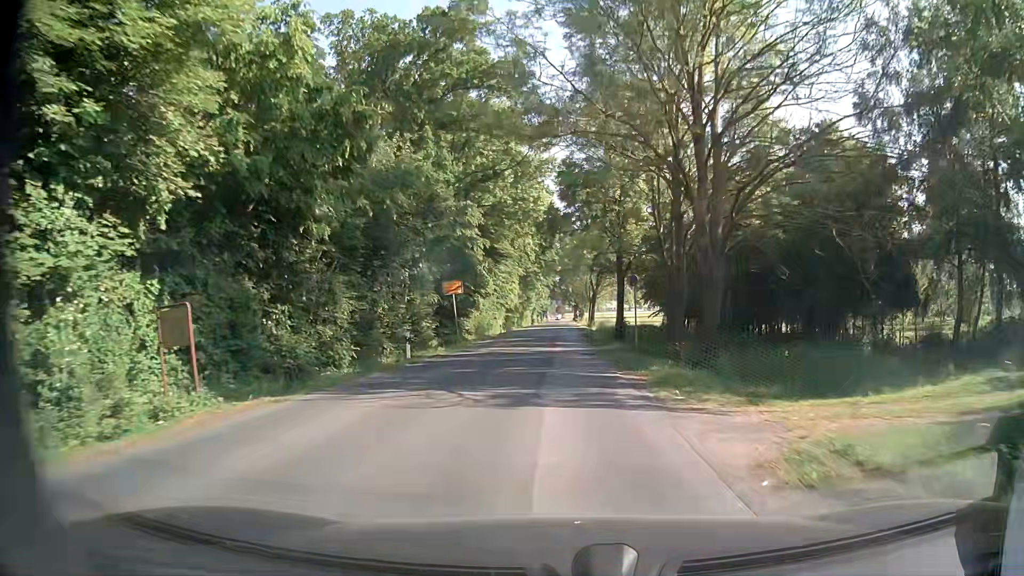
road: secondary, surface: paved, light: Day
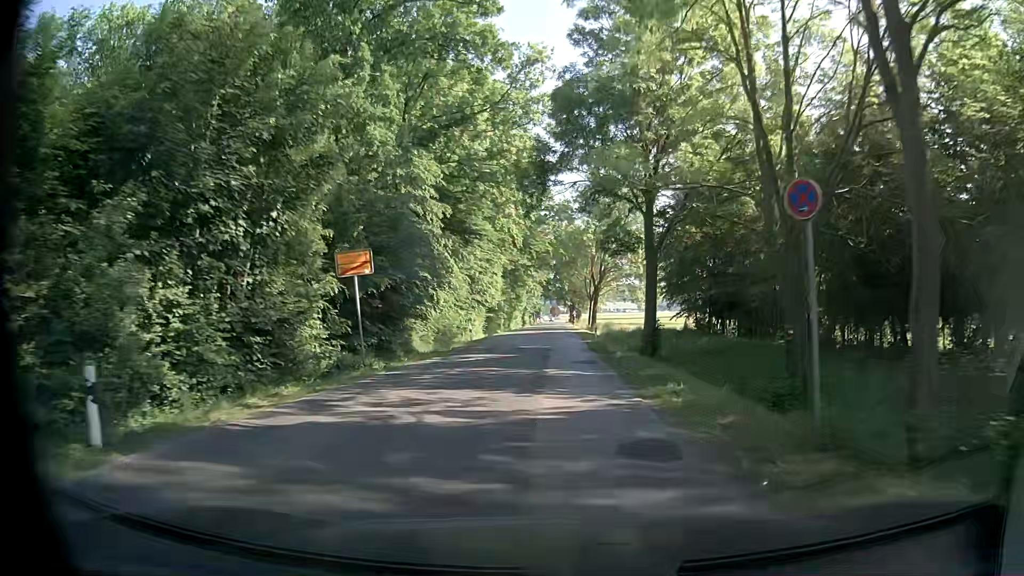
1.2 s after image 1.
(-0.3, +17.0) m; -1°
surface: asphalt
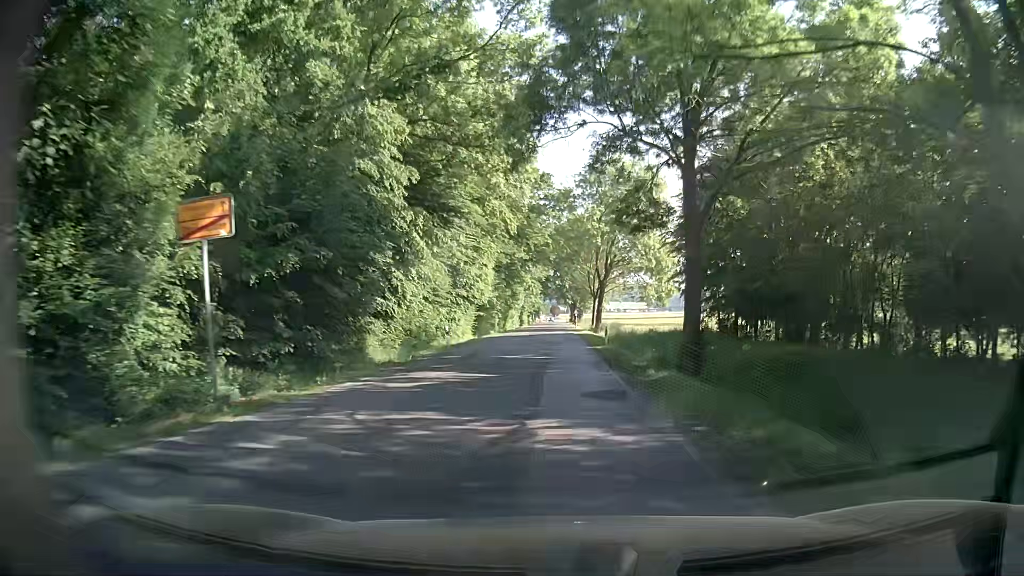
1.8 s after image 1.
(+0.1, +8.9) m; +1°
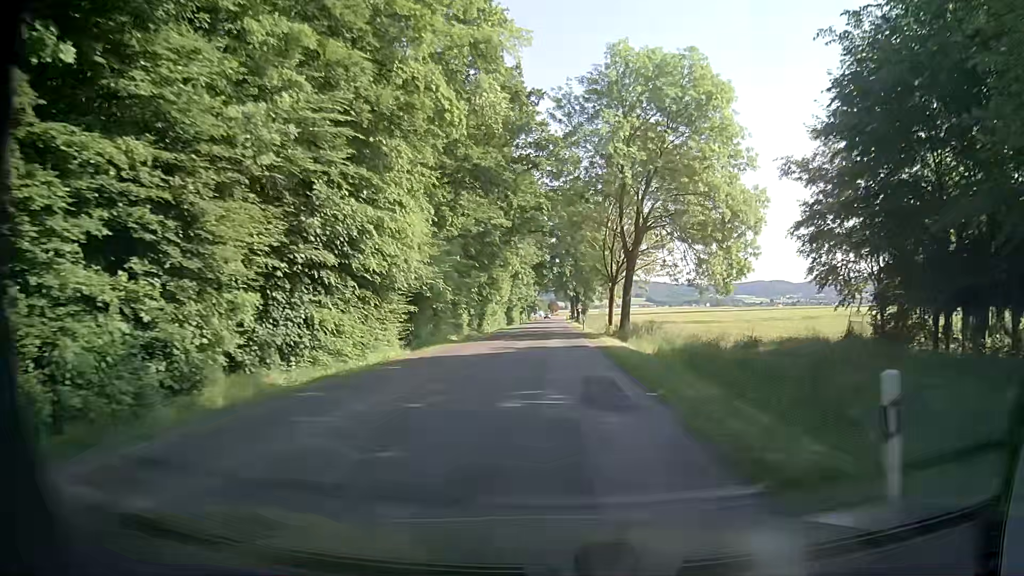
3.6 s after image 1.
(+0.2, +28.1) m; +1°
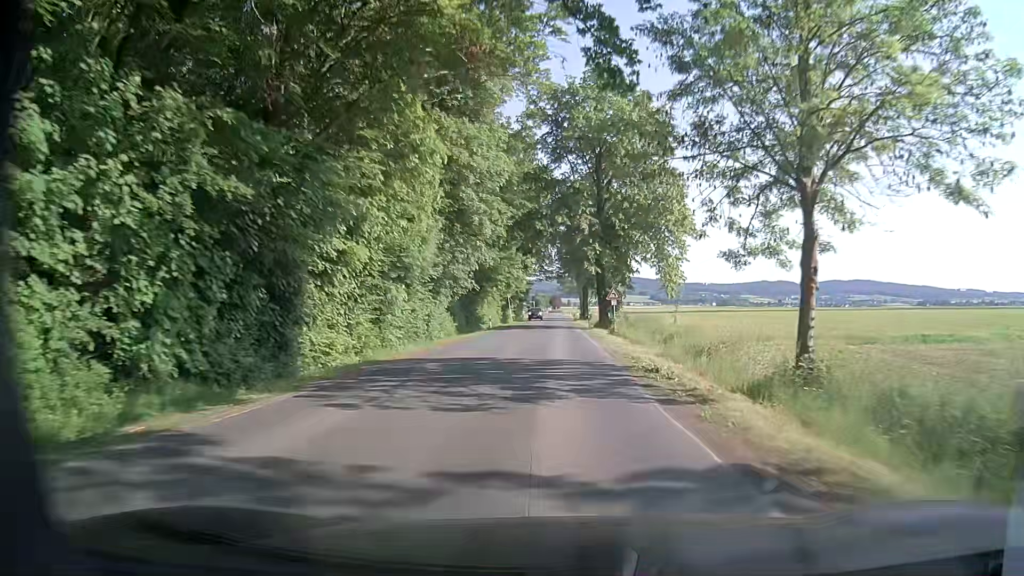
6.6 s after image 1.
(-1.1, +51.1) m; -2°
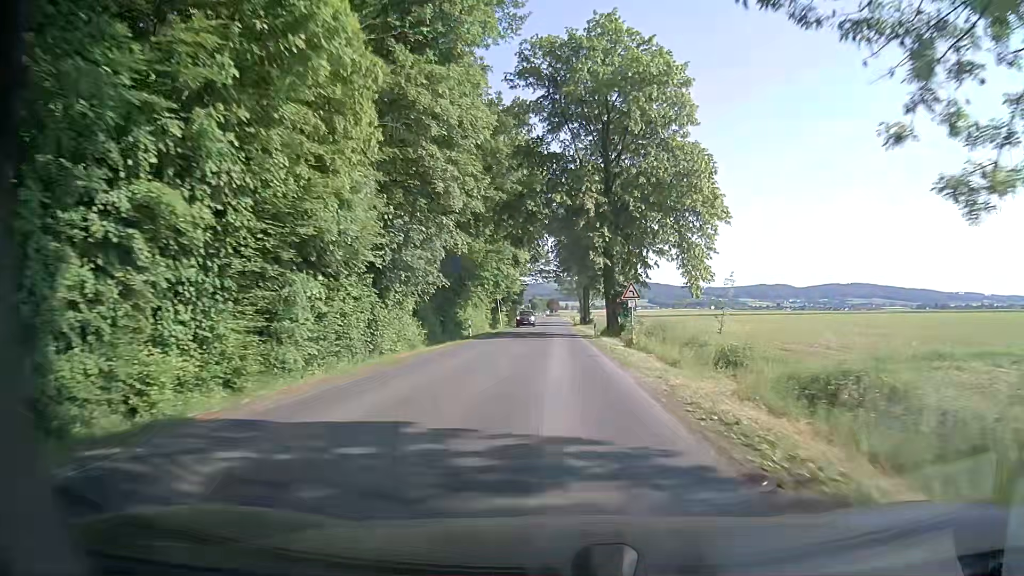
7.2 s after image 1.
(+0.2, +10.8) m; +1°
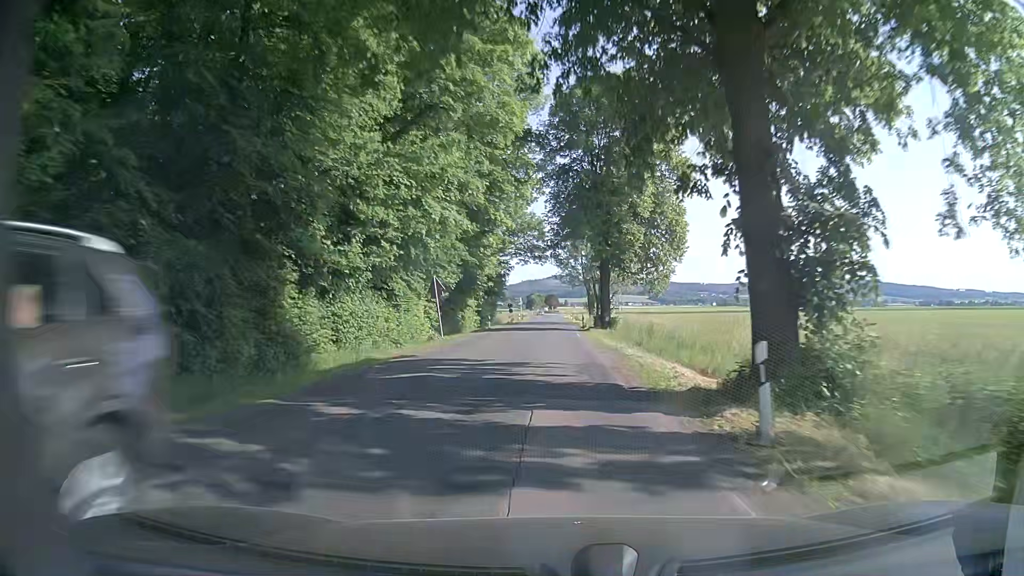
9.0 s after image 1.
(0.0, +33.3) m; 0°
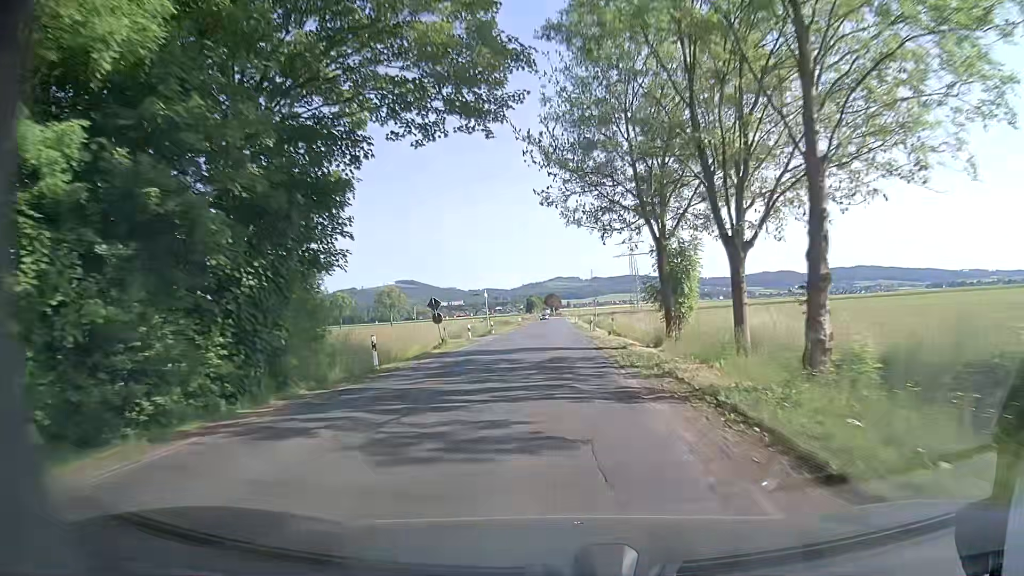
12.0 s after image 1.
(-0.1, +56.5) m; +1°
(0, +10) (0, +20) (-1, +30) (-1, +40) (-1, +50) (-1, +60) (-2, +70) (-2, +80) (-2, +90) (-2, +100) m
